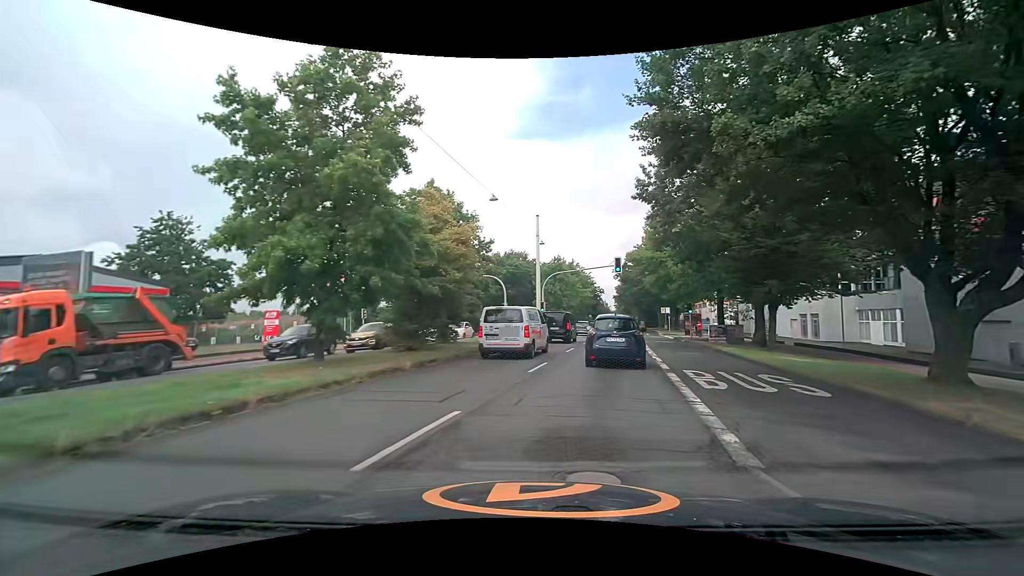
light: Day
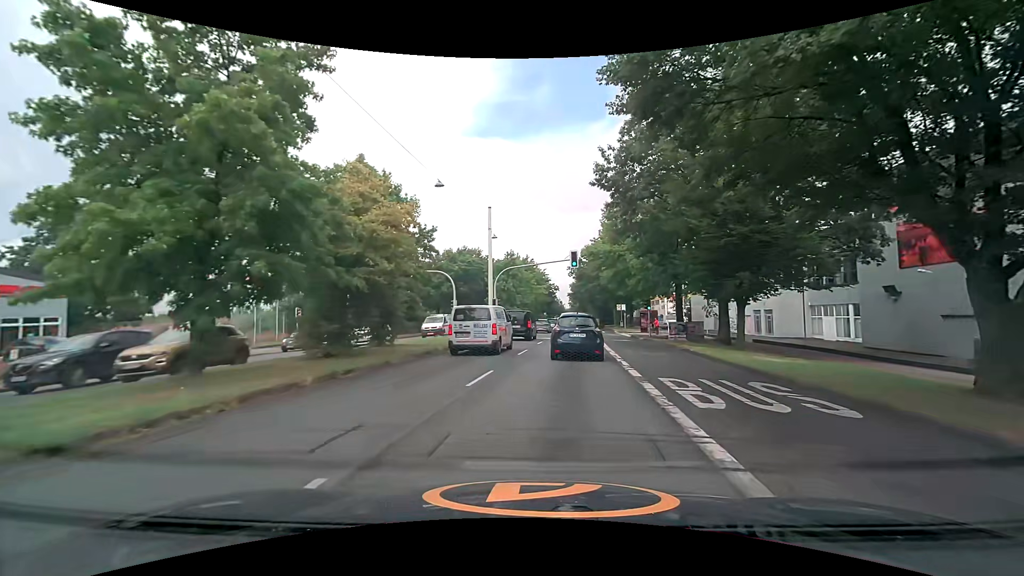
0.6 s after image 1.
(+0.1, +3.0) m; +4°
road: primary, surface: asphalt
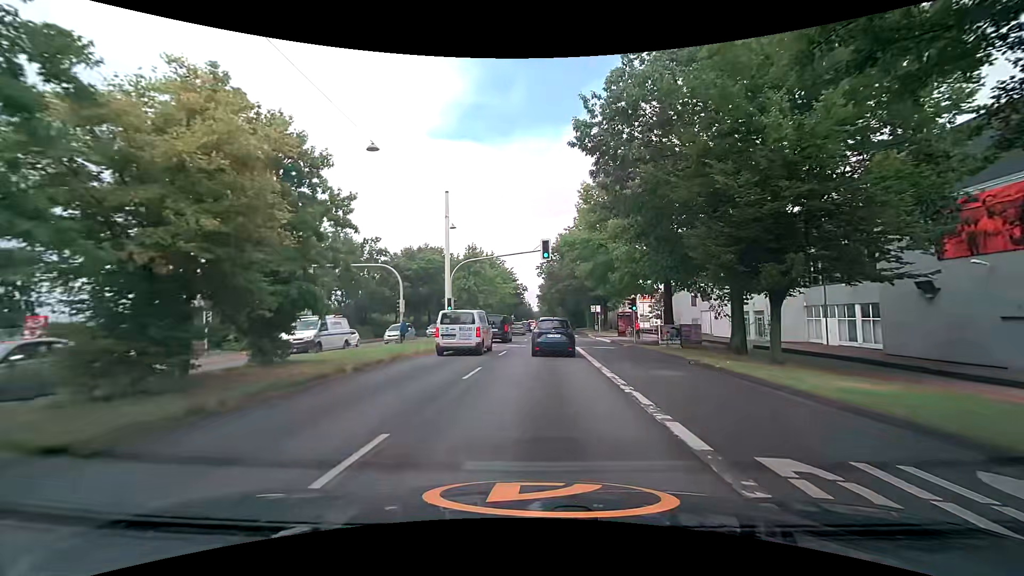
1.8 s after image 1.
(+0.3, +6.9) m; +4°
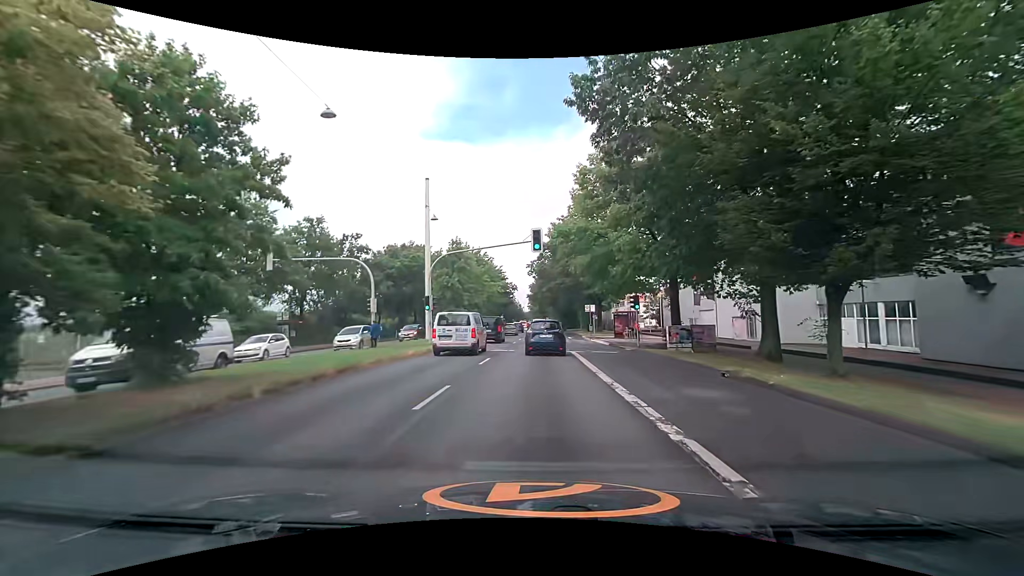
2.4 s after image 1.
(0.0, +4.0) m; 0°
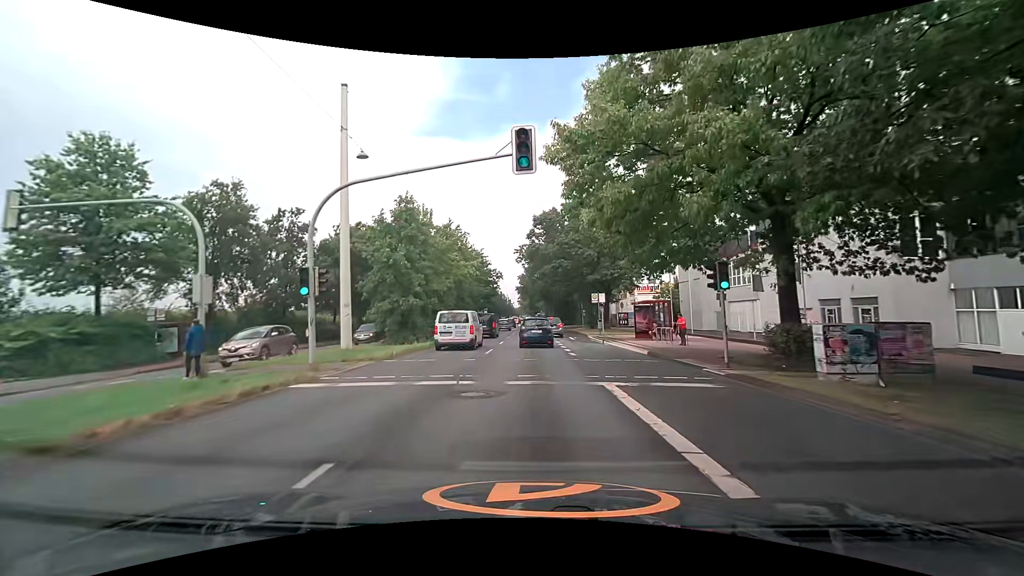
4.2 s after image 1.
(+0.4, +14.6) m; +1°
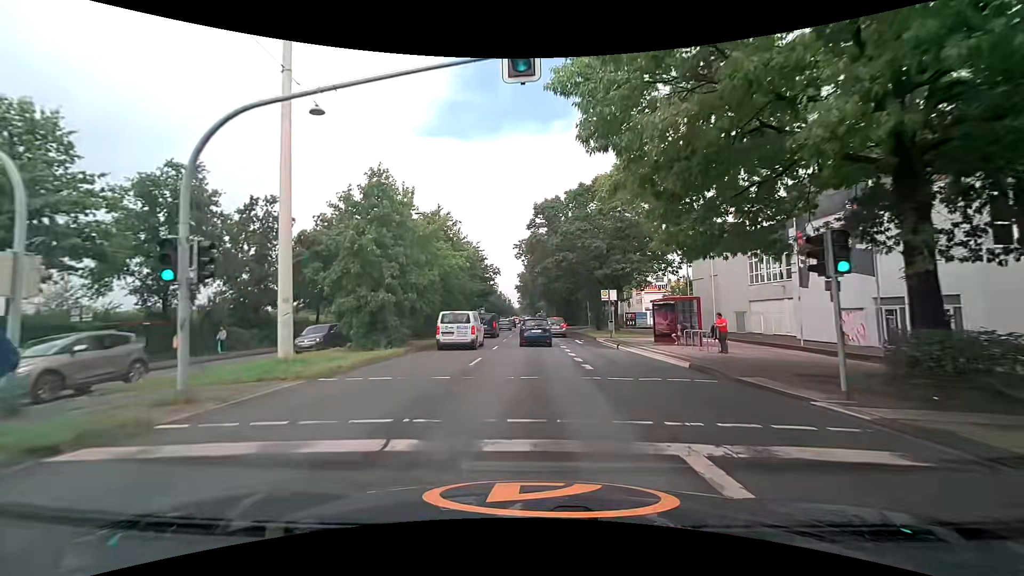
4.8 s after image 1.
(+0.1, +5.4) m; +1°
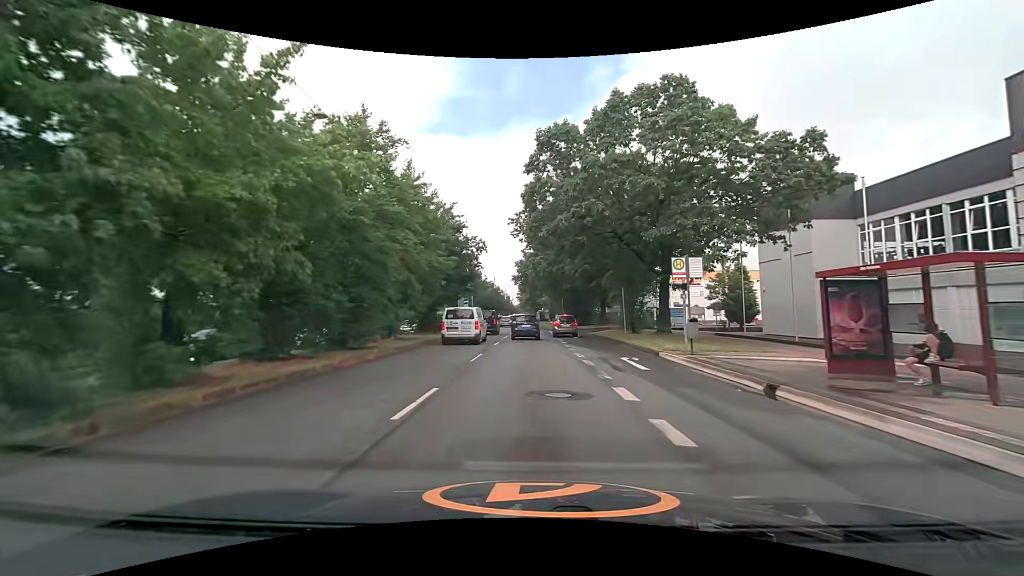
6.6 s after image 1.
(-0.2, +17.5) m; -1°
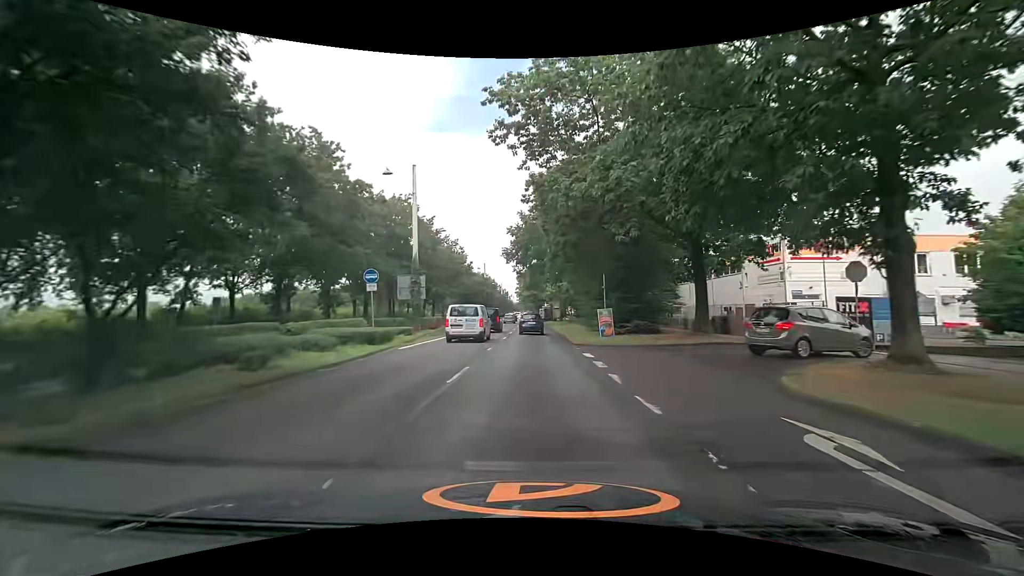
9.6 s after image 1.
(+0.3, +31.3) m; 0°
(0, +10) (0, +20) (0, +30) (0, +40) (+1, +50) (+1, +60) (+1, +70) (+1, +80) (+1, +90) (+1, +100) m
